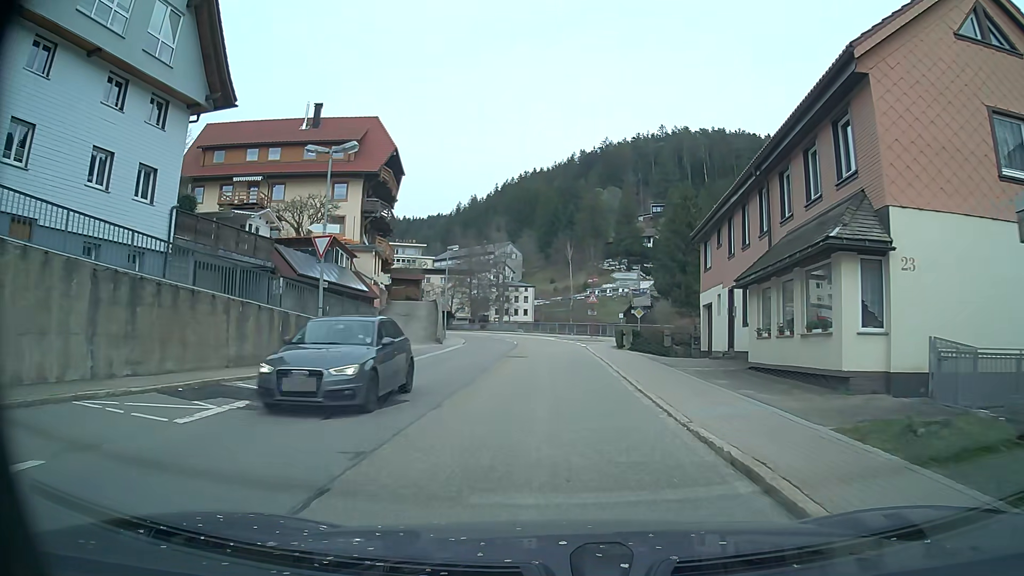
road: secondary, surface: asphalt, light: Day
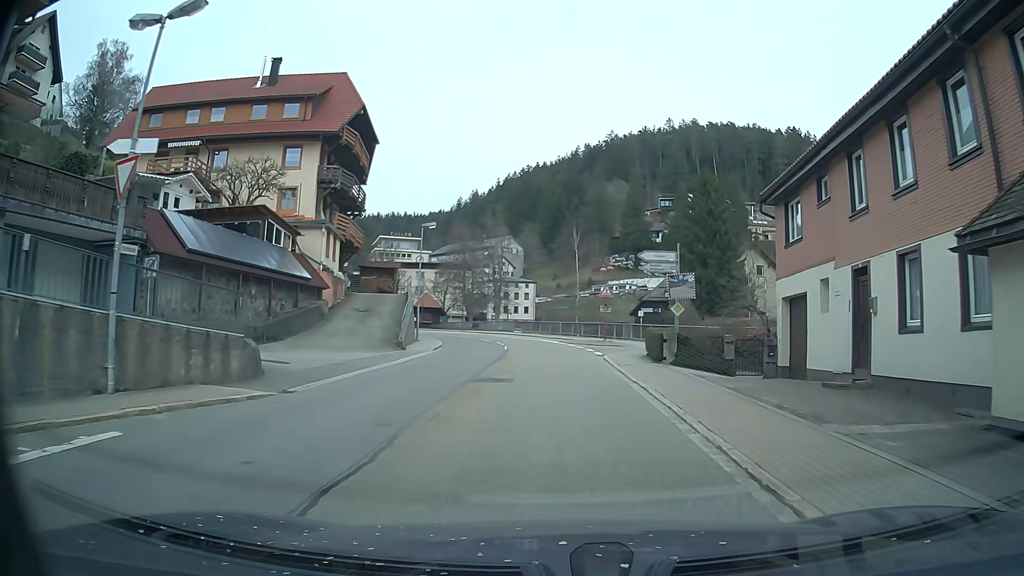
(0.0, +10.5) m; 0°
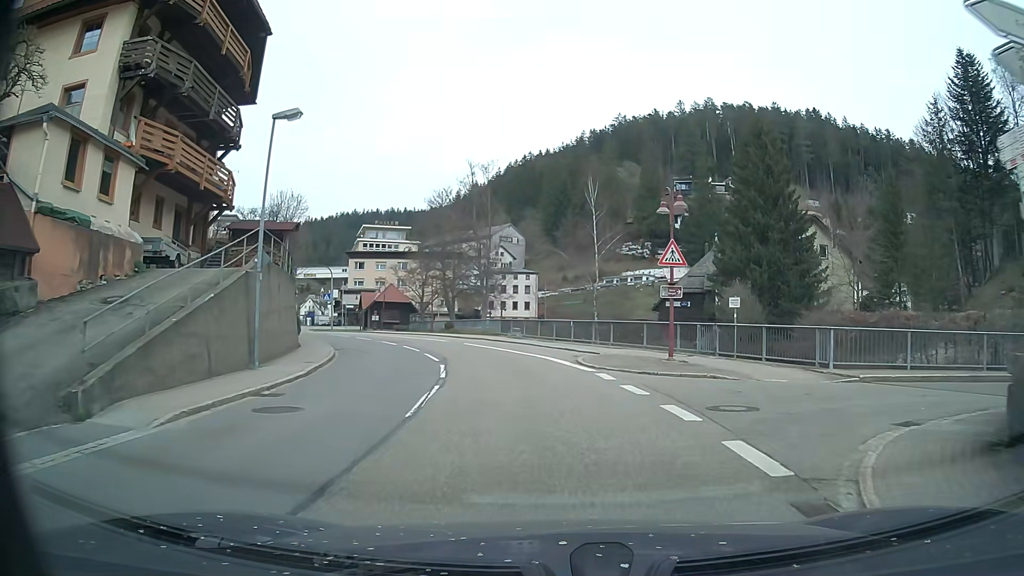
(0.0, +21.2) m; 0°
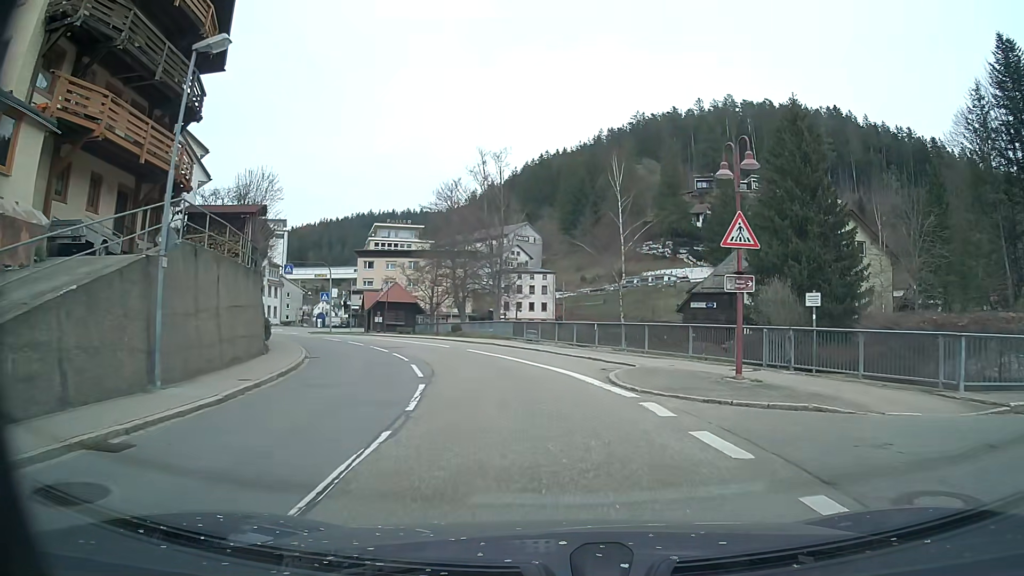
(-0.1, +5.3) m; -2°
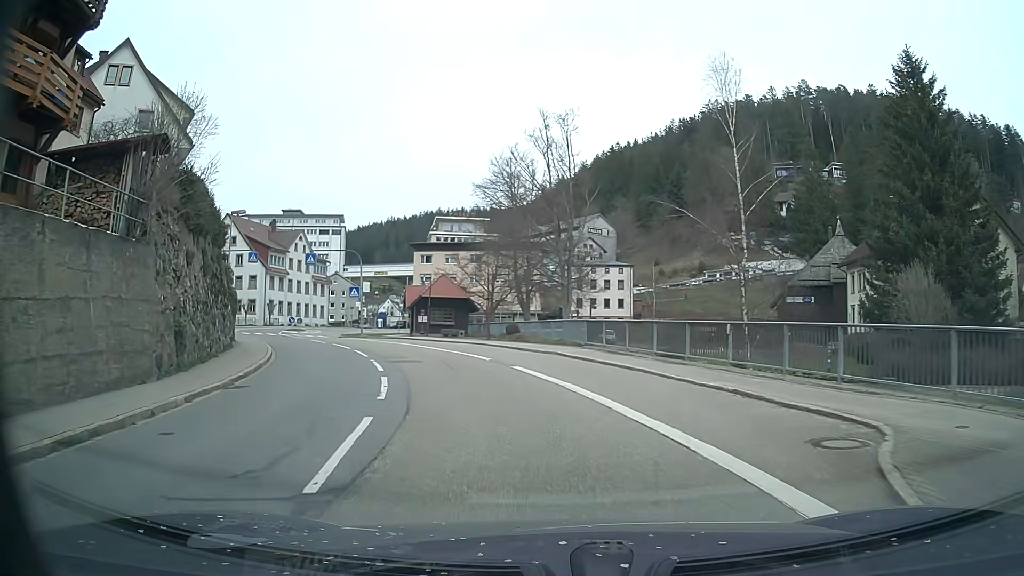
(-0.4, +10.9) m; -6°
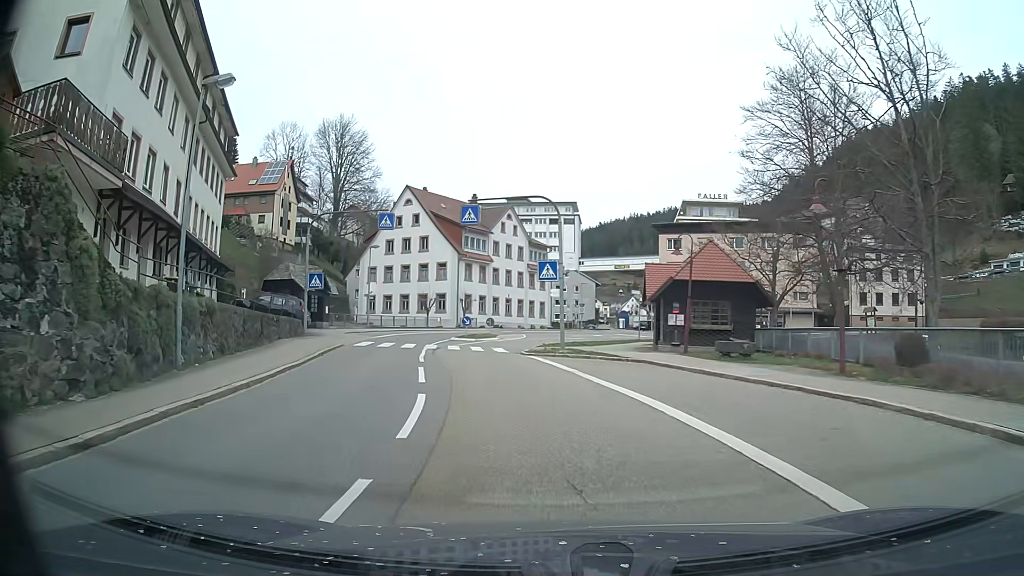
(-3.9, +21.5) m; -22°
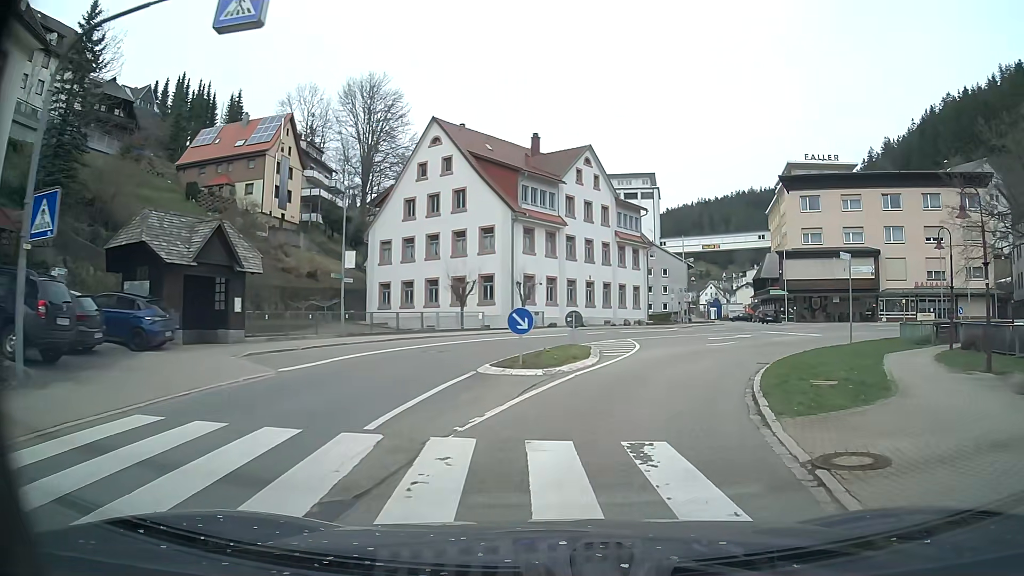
(-2.4, +24.3) m; -5°
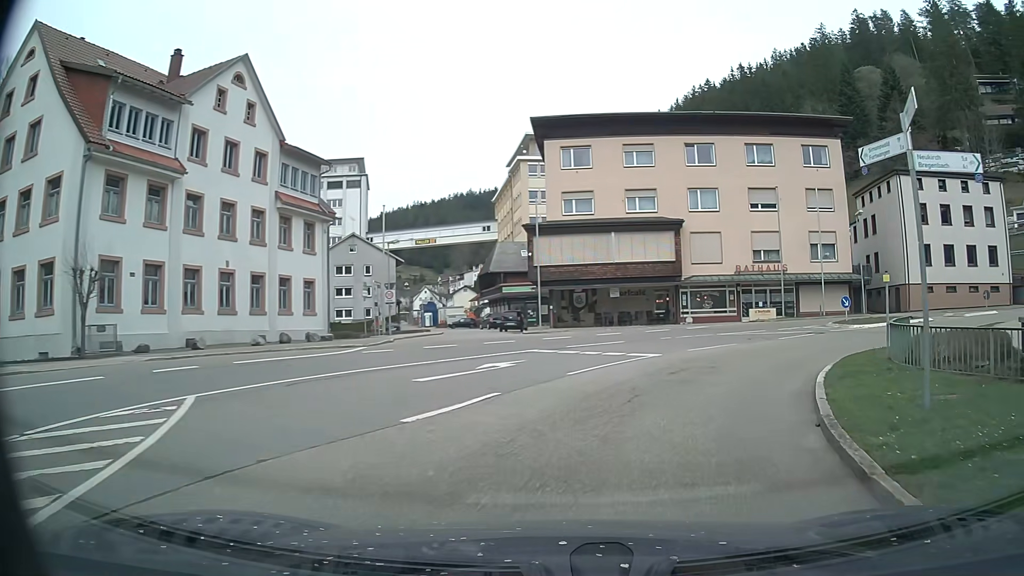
(+4.3, +19.9) m; +25°
(+1, +10) (+6, +19) (+13, +25) (+22, +30) (+32, +32) (+42, +32) (+52, +32) (+62, +31) (+72, +31) (+82, +30) m
